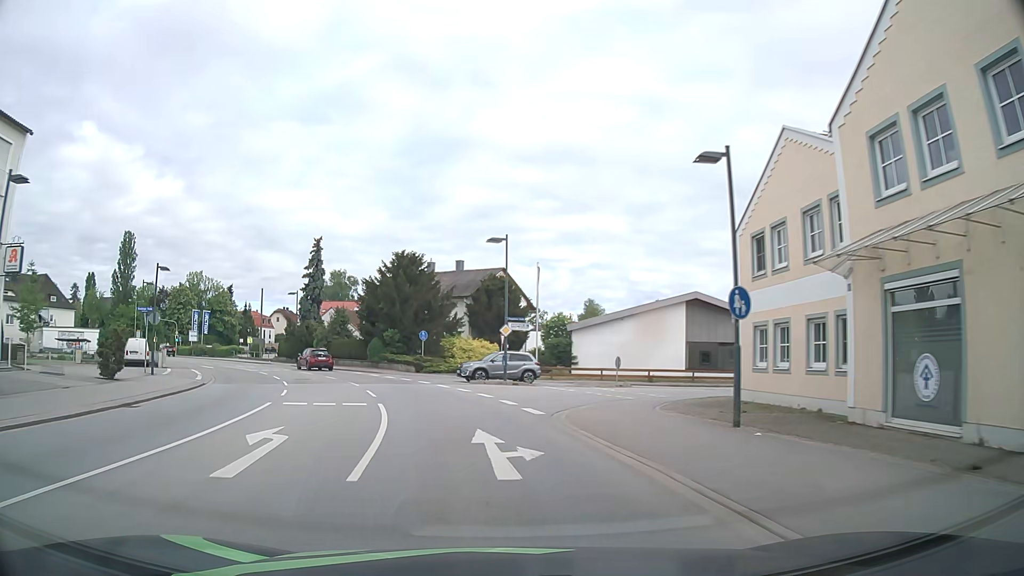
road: primary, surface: asphalt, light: Day
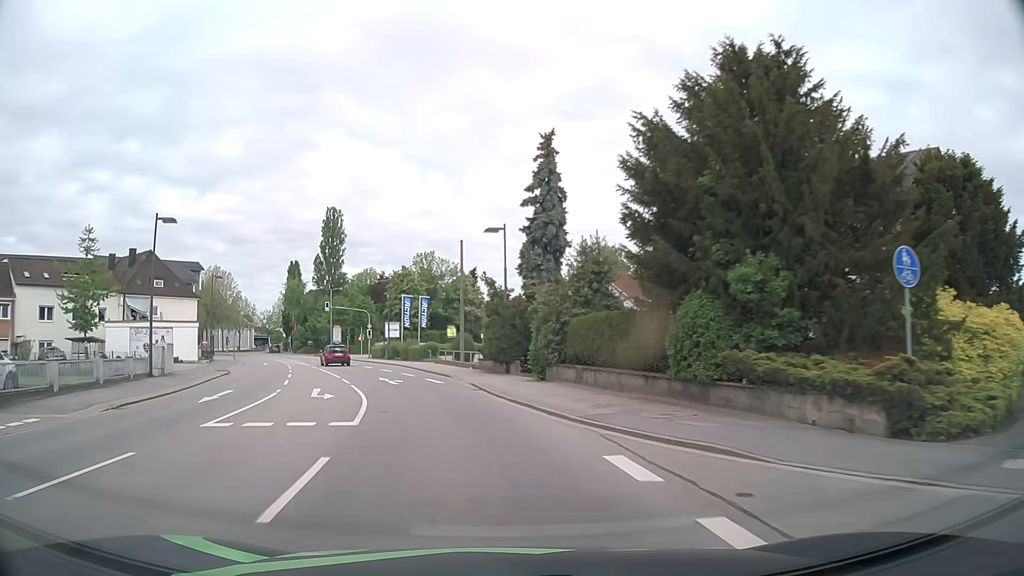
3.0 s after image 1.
(-6.8, +34.1) m; -24°
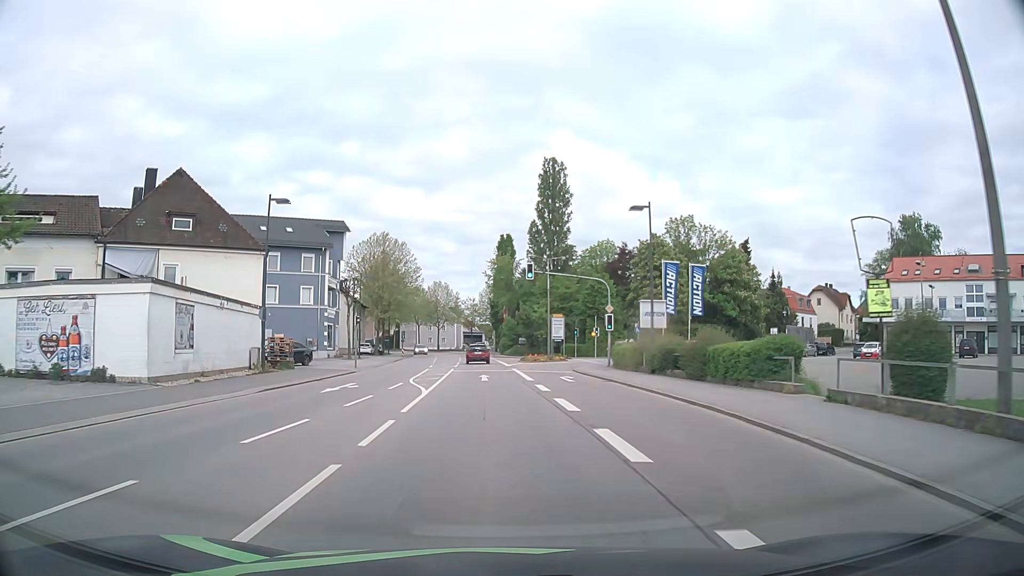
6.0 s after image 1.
(-7.0, +34.3) m; -20°
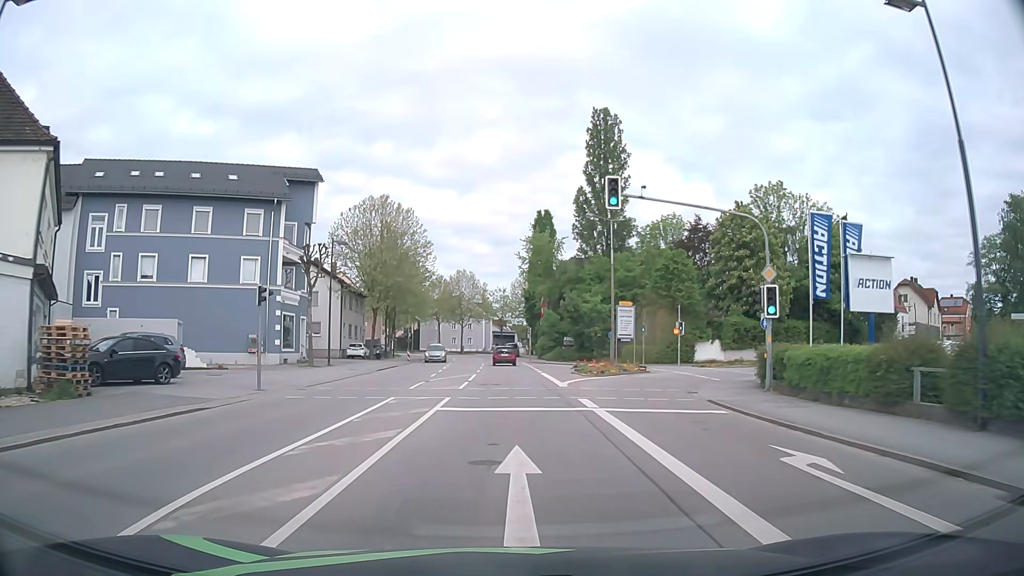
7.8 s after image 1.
(-0.7, +21.4) m; -3°
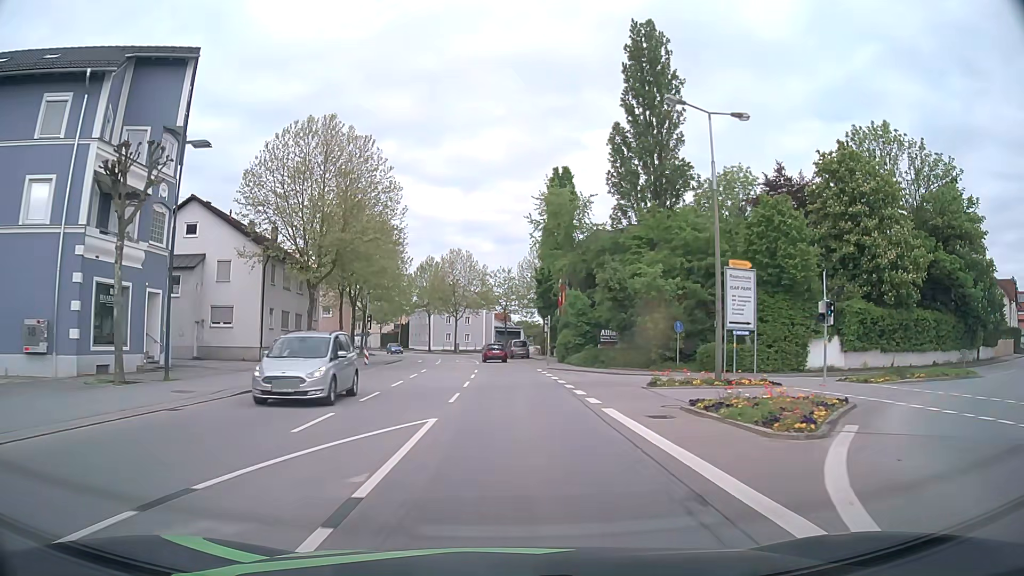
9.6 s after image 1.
(-0.2, +21.7) m; -1°
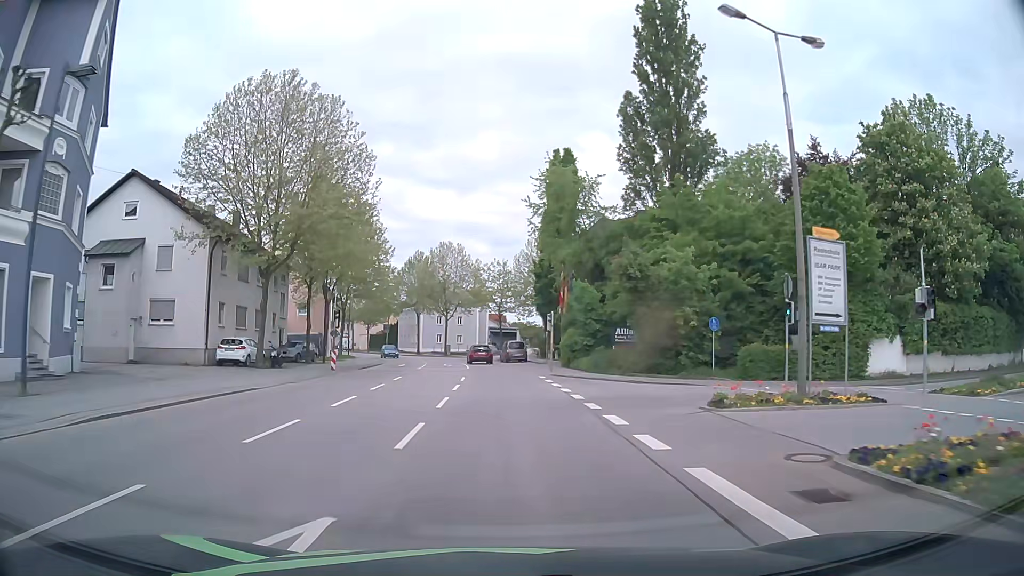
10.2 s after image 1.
(0.0, +7.3) m; +1°
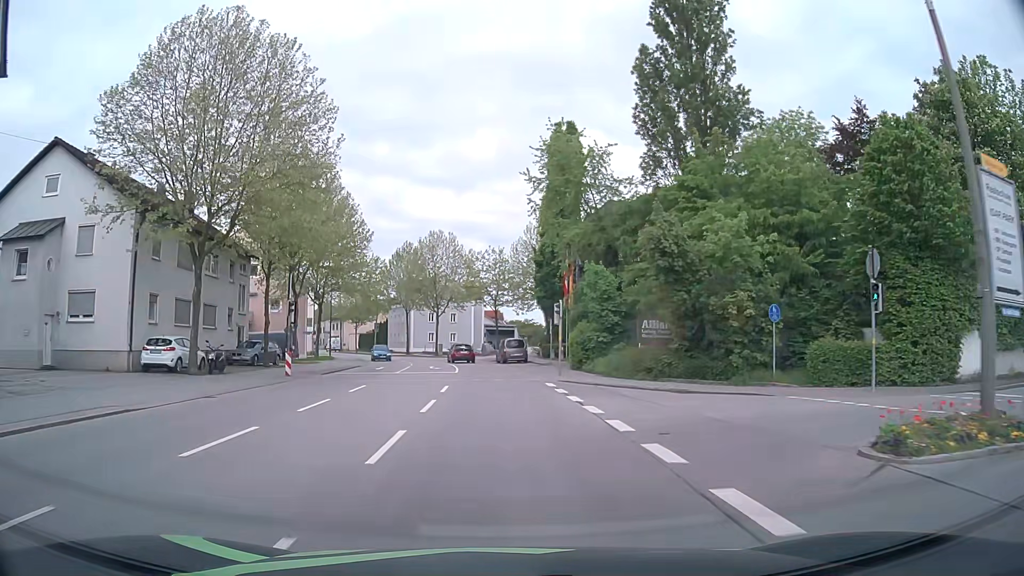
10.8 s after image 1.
(0.0, +7.4) m; 0°
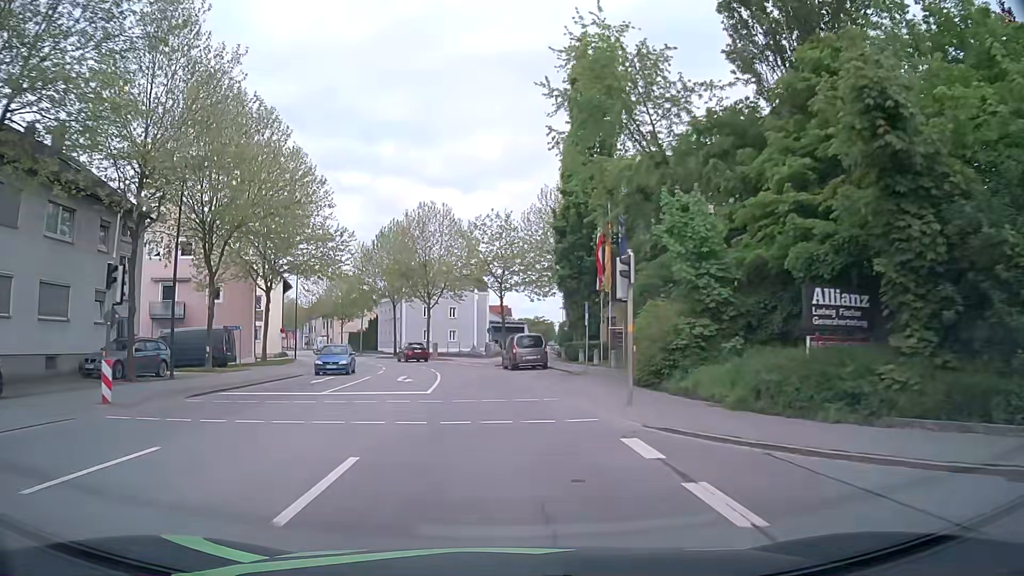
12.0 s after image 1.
(0.0, +14.8) m; 0°
(0, +10) (-1, +20) (-1, +30) (-3, +40) (-6, +49) (-9, +59) (-13, +68) (-18, +77) (-22, +86) (-26, +95) m
